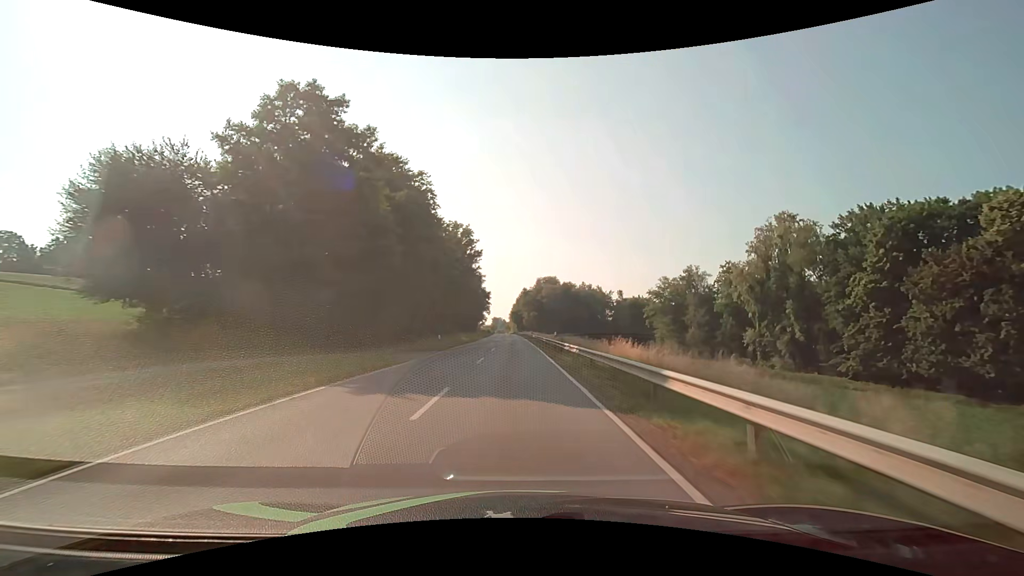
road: secondary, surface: asphalt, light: Day
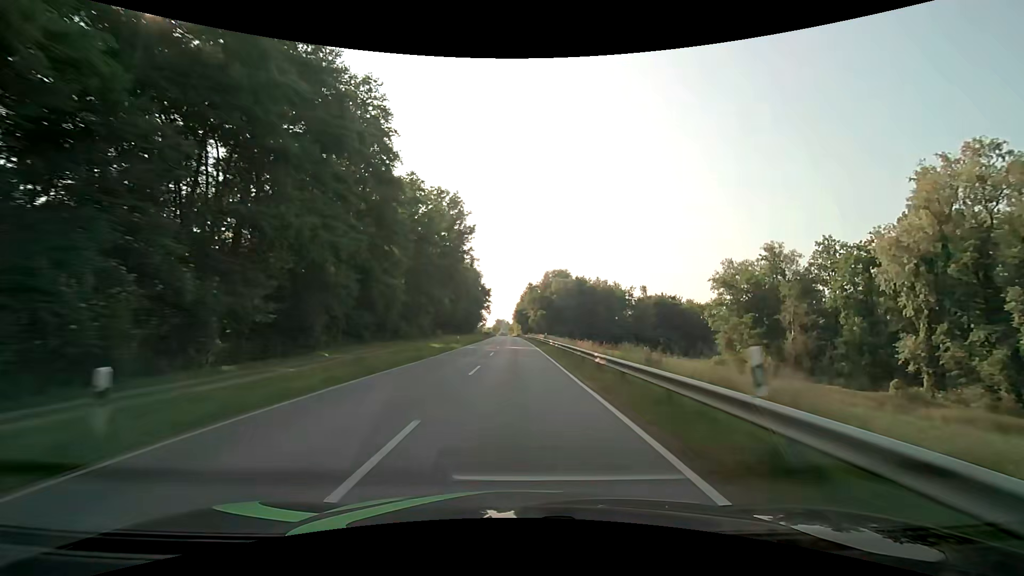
(-0.2, +28.8) m; -1°
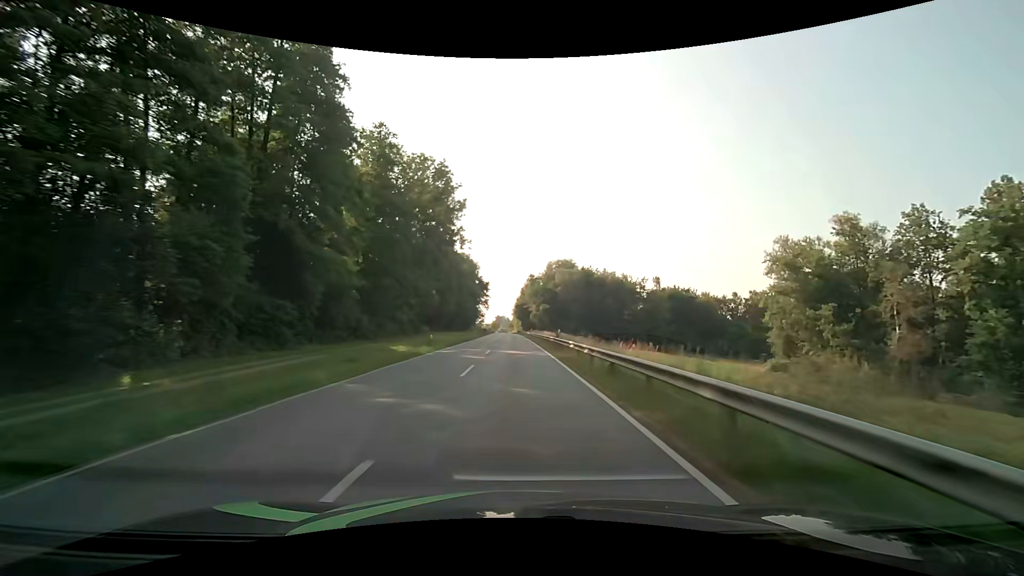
(0.0, +14.8) m; 0°
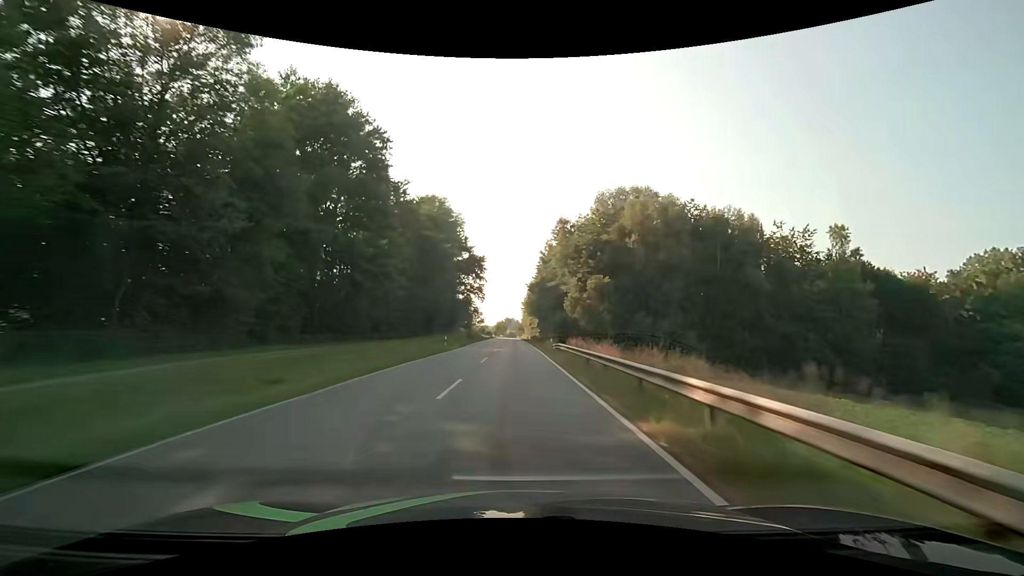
(-0.8, +76.0) m; -1°
